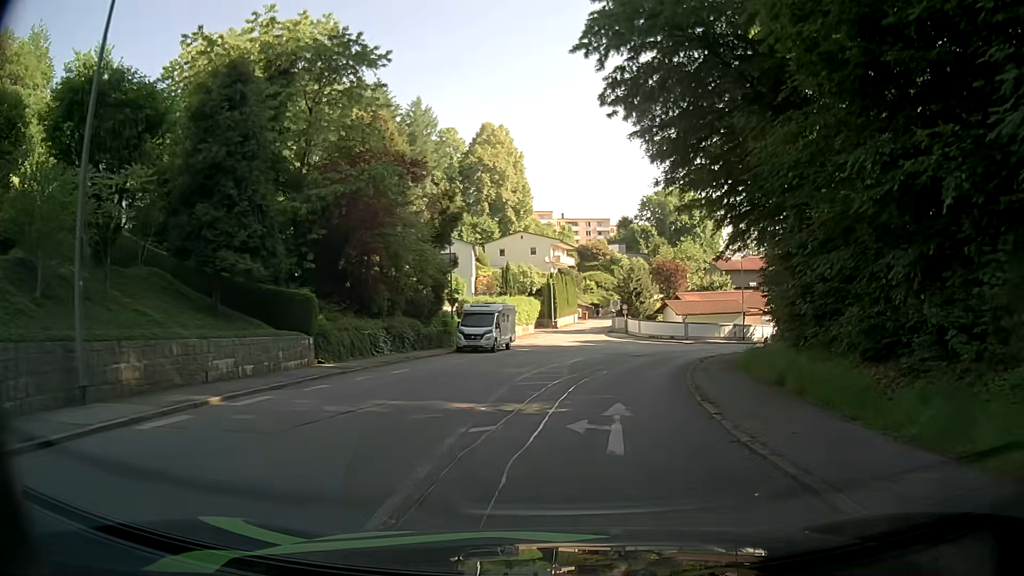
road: residential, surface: asphalt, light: Day
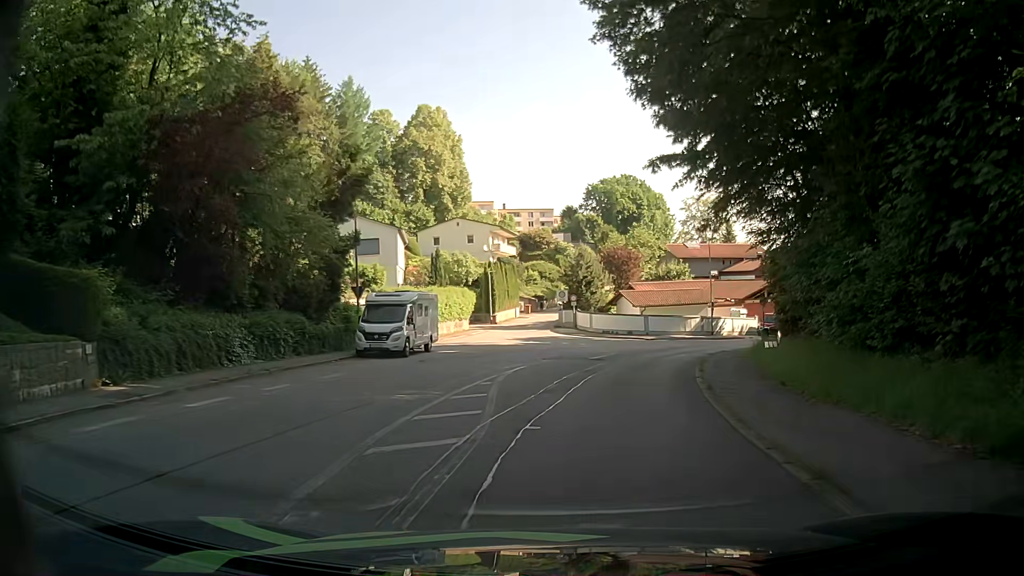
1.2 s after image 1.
(+0.6, +9.1) m; +6°
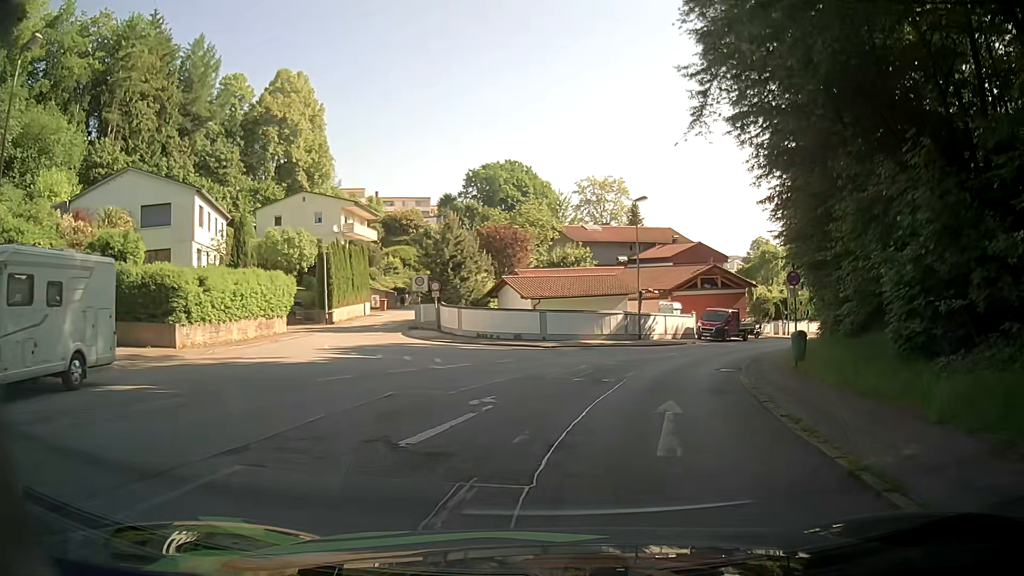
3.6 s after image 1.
(+1.3, +18.4) m; +11°
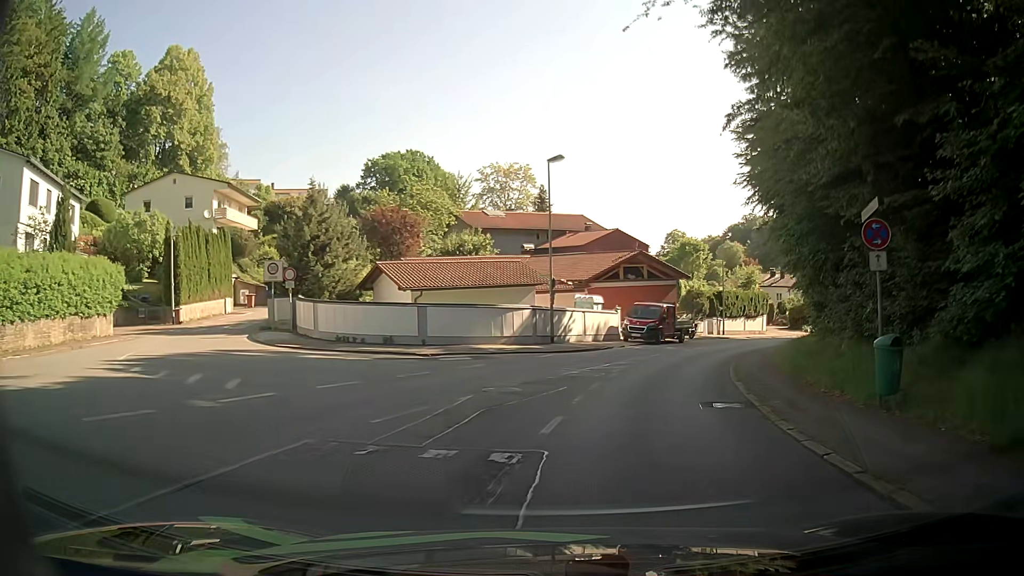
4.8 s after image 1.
(+0.3, +9.4) m; +7°
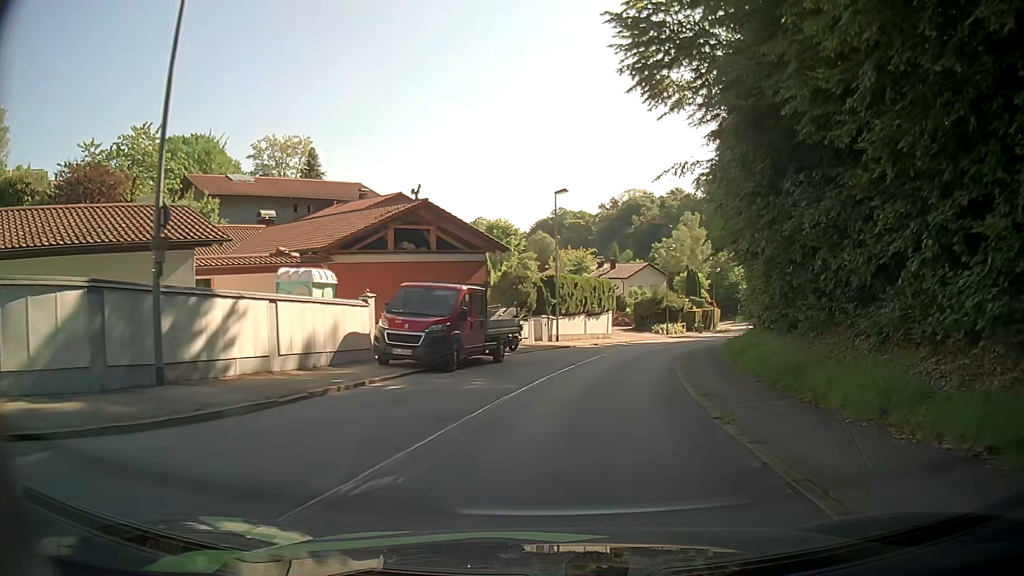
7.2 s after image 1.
(+2.8, +19.2) m; +16°
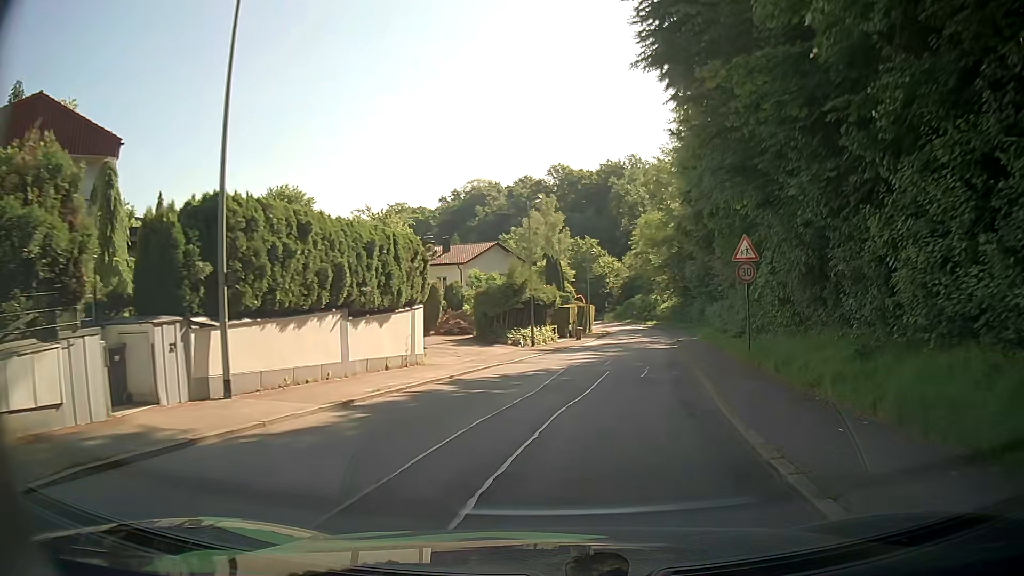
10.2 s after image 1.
(+3.3, +25.2) m; +13°
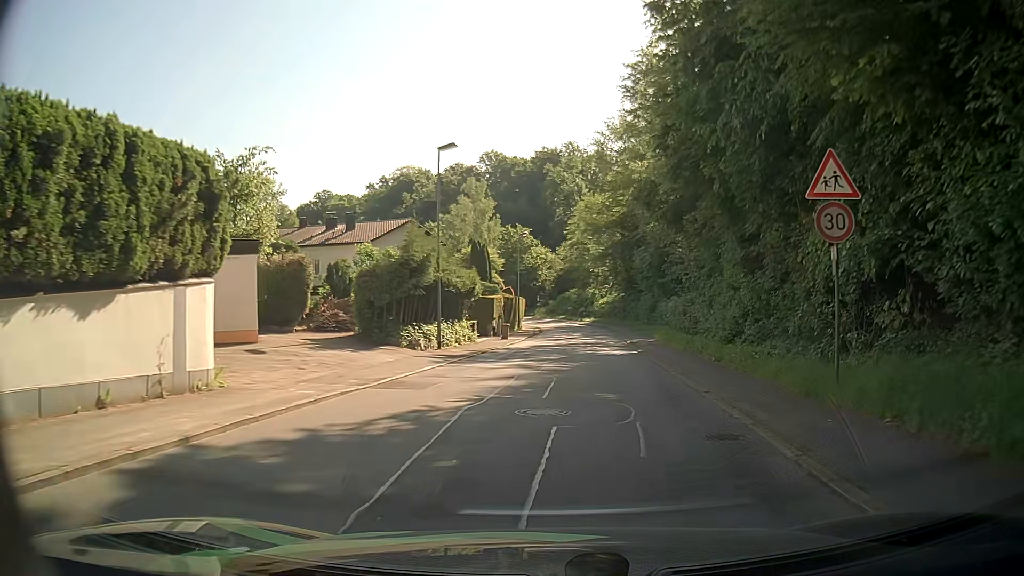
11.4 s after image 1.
(+0.5, +10.2) m; +6°
